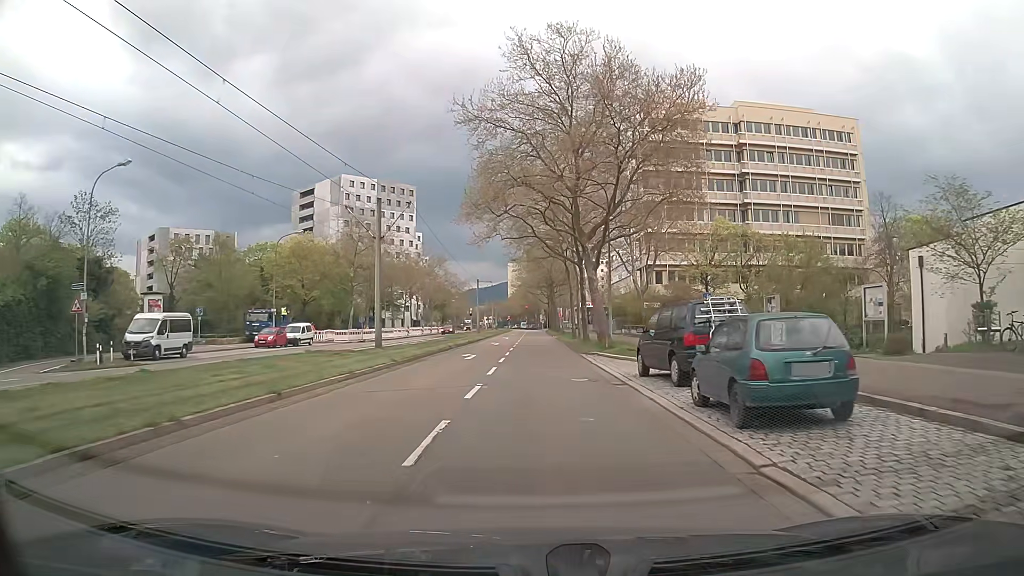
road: tertiary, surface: asphalt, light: Day
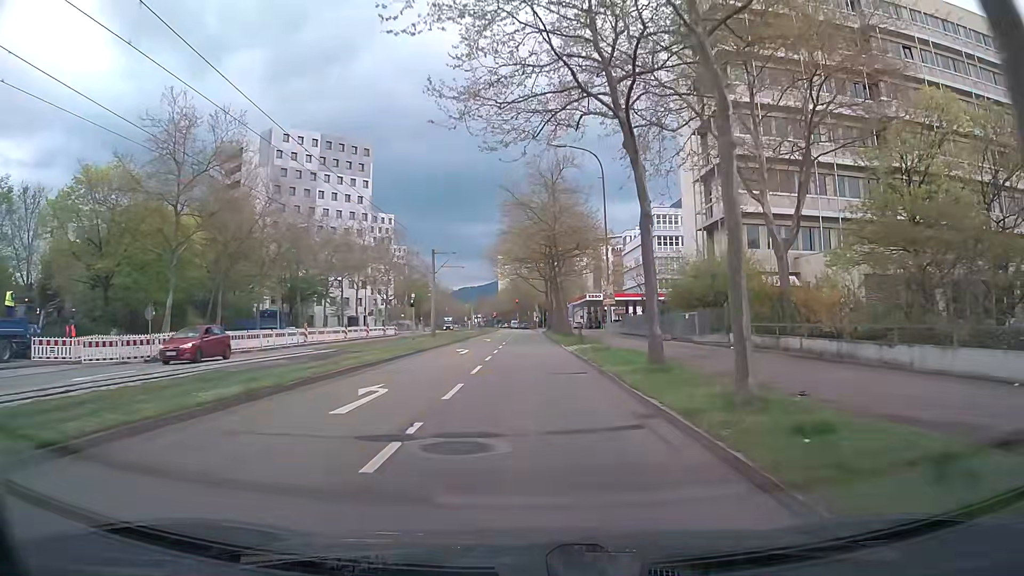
(+0.3, +36.4) m; 0°
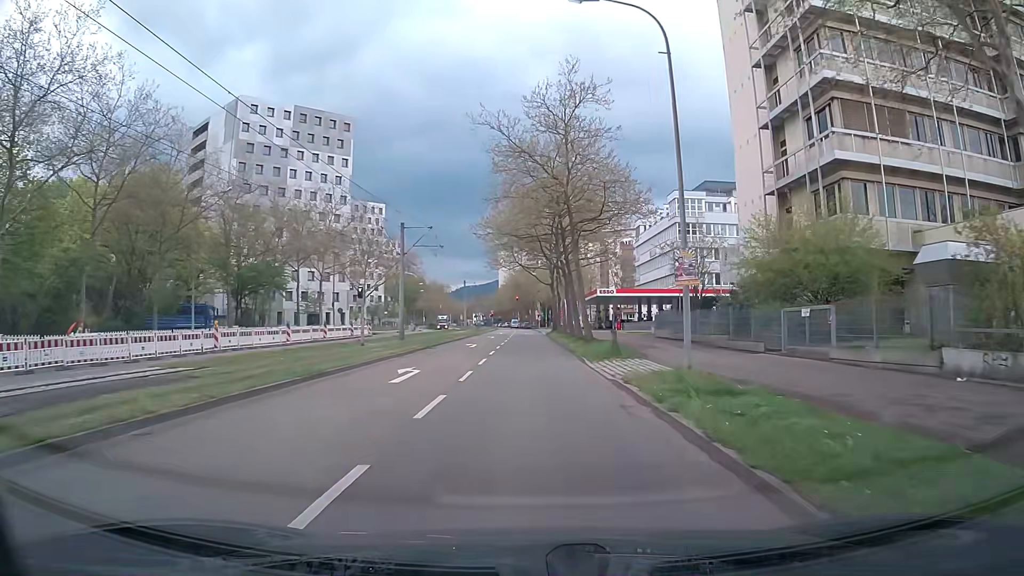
(0.0, +14.7) m; 0°
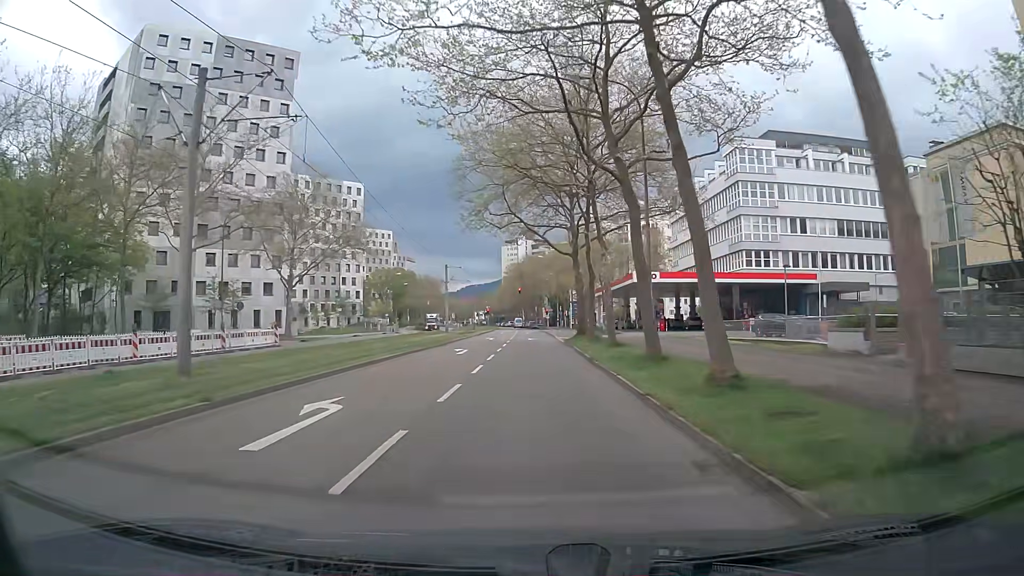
(0.0, +27.8) m; -1°
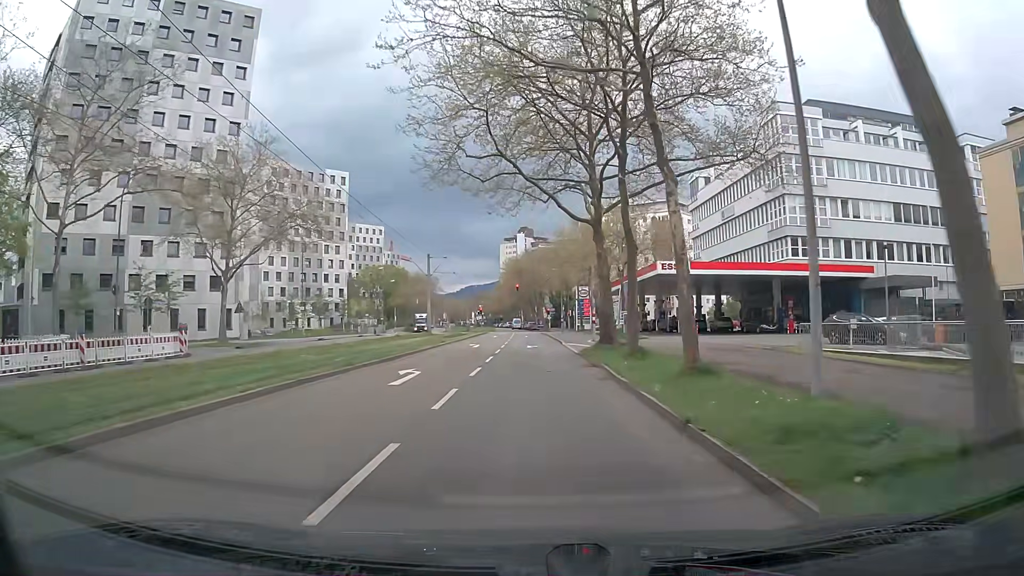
(+0.1, +12.5) m; 0°
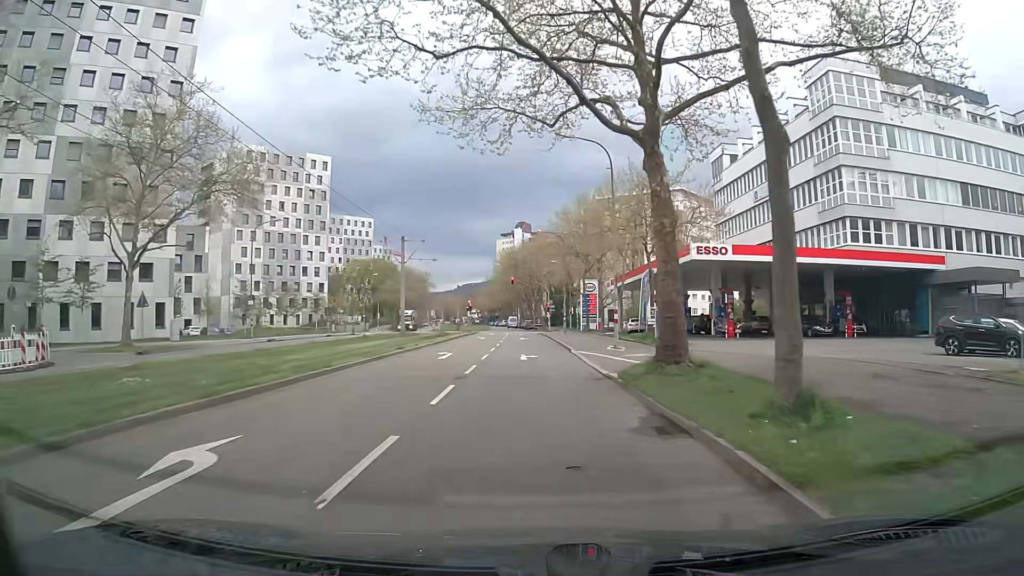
(+0.1, +11.5) m; 0°
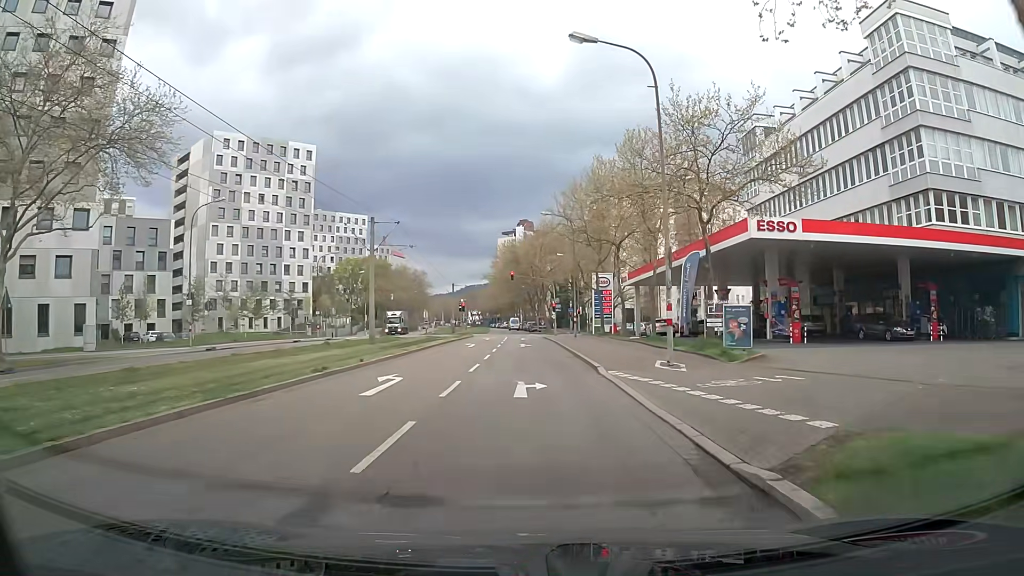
(+0.1, +10.5) m; 0°
(0, +10) (0, +20) (0, +30) (0, +40) (0, +50) (0, +60) (-1, +70) (-1, +80) (-2, +90) (-3, +100) m
